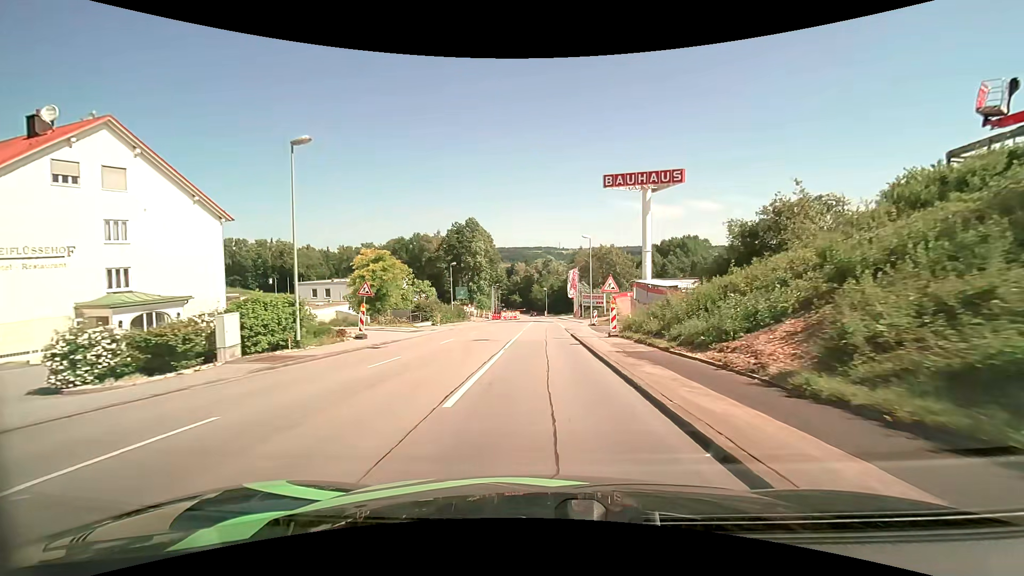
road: tertiary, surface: asphalt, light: Day
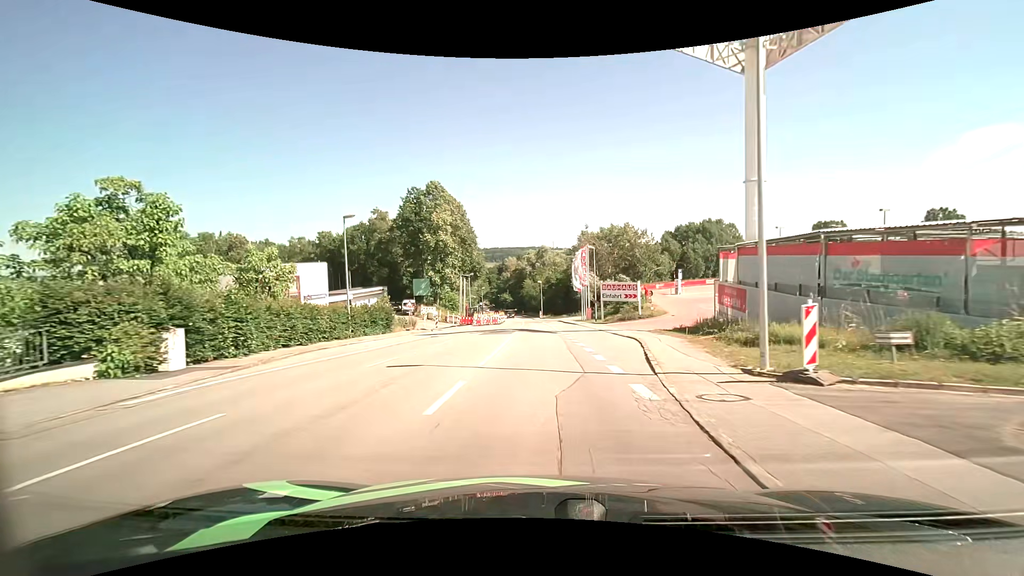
(+0.4, +35.4) m; +1°
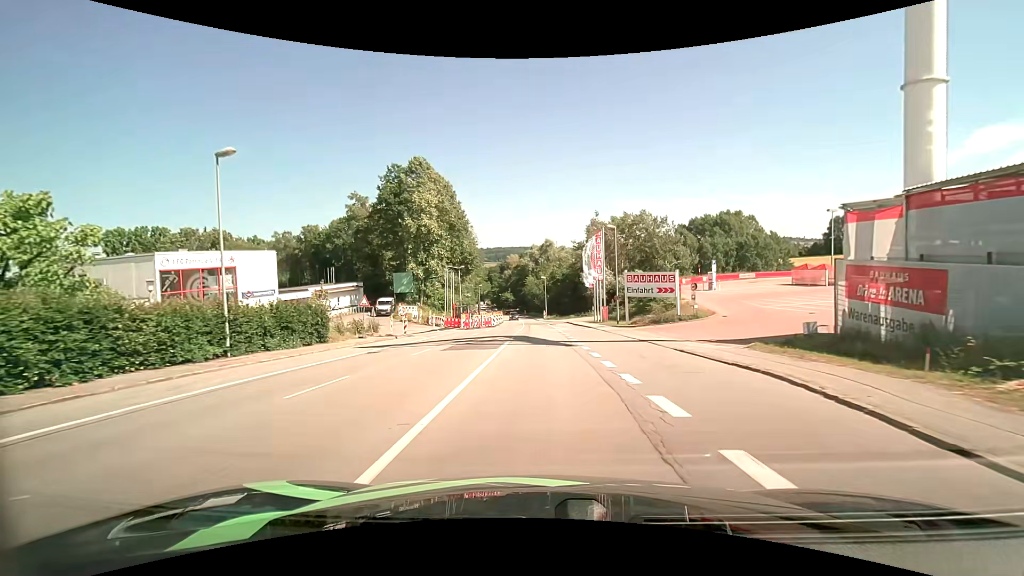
(0.0, +13.4) m; 0°
(0, +10) (0, +20) (0, +30) (0, +40) (0, +50) (-1, +60) (-1, +70) (-2, +80) (-2, +90) (-3, +100) m
